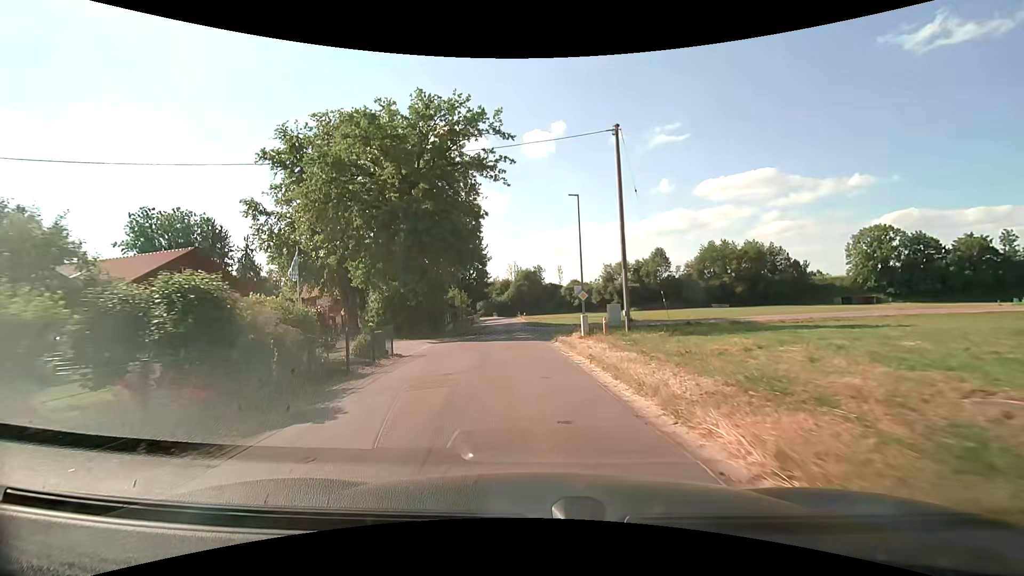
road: residential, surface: asphalt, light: Day
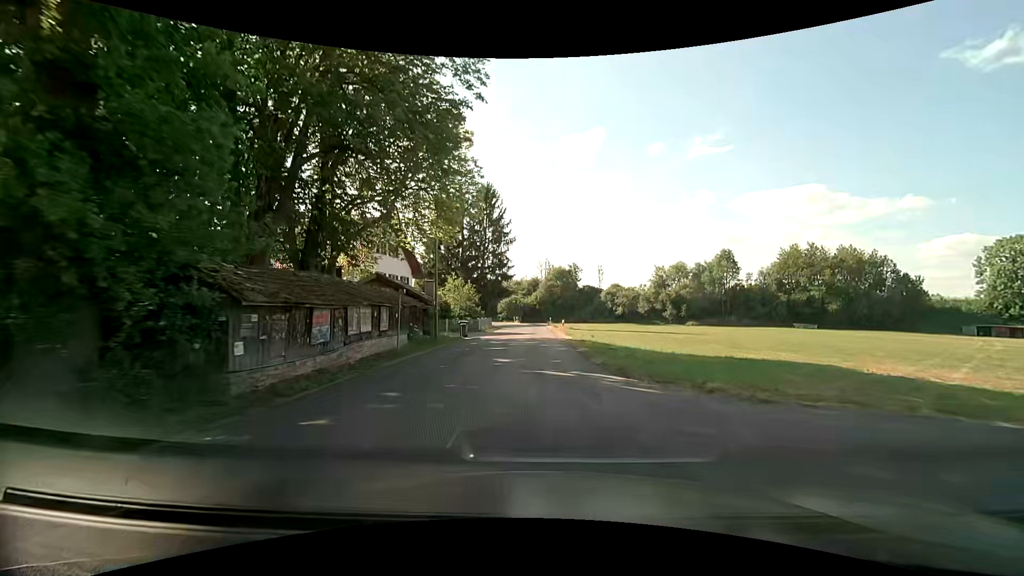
(-1.6, +30.4) m; -4°
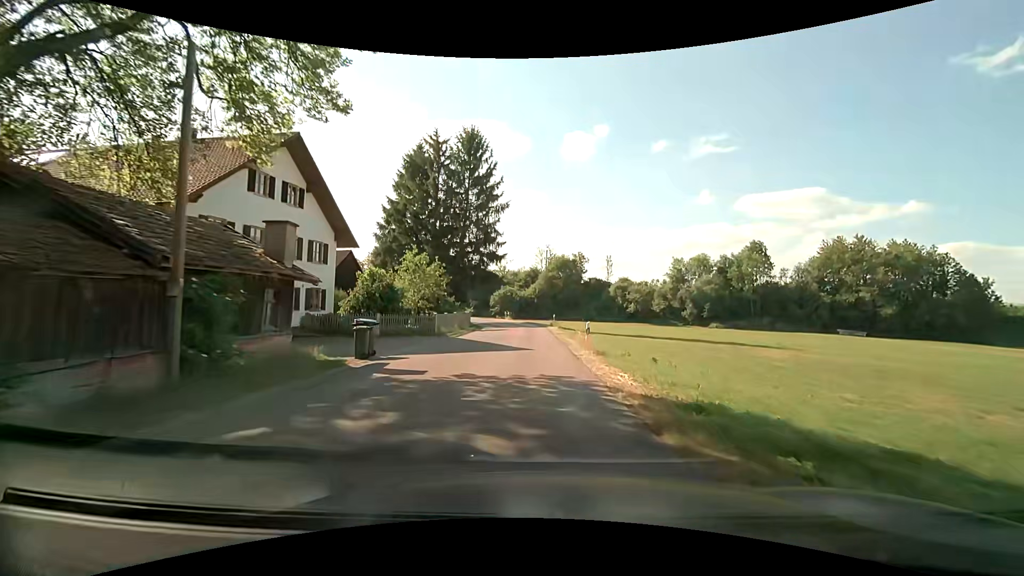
(+0.3, +19.9) m; +1°
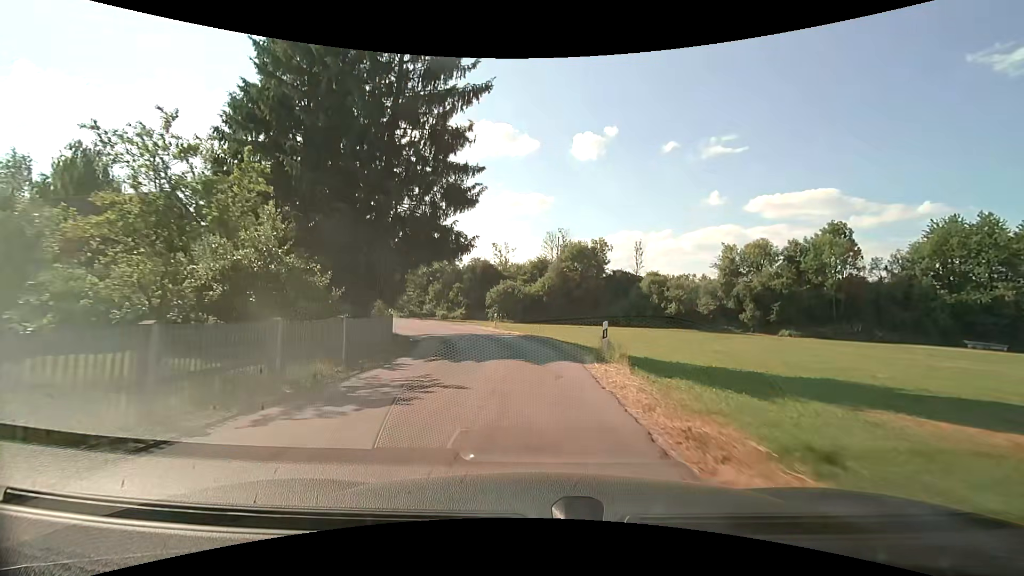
(-0.3, +29.0) m; -2°
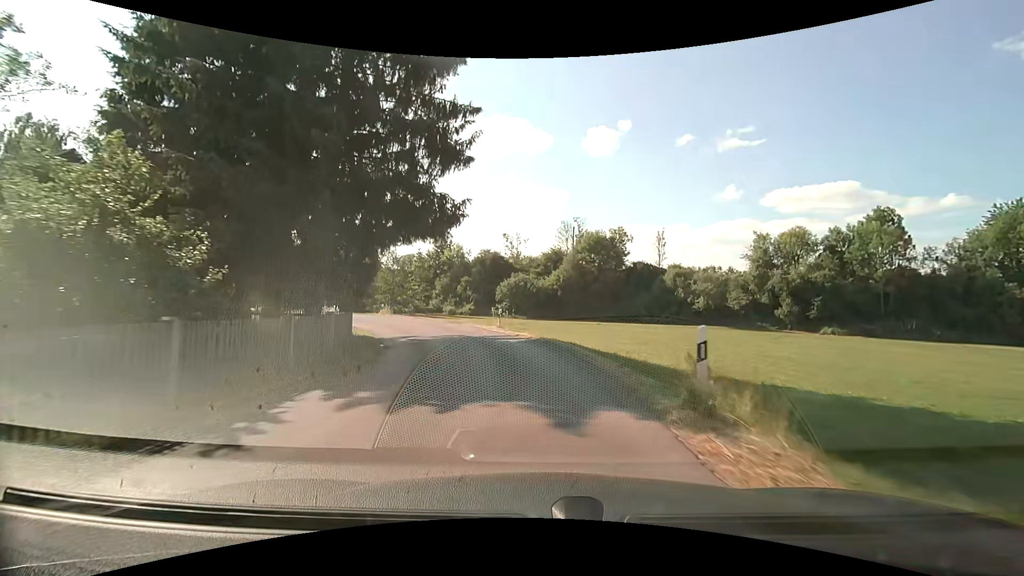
(0.0, +7.2) m; -1°
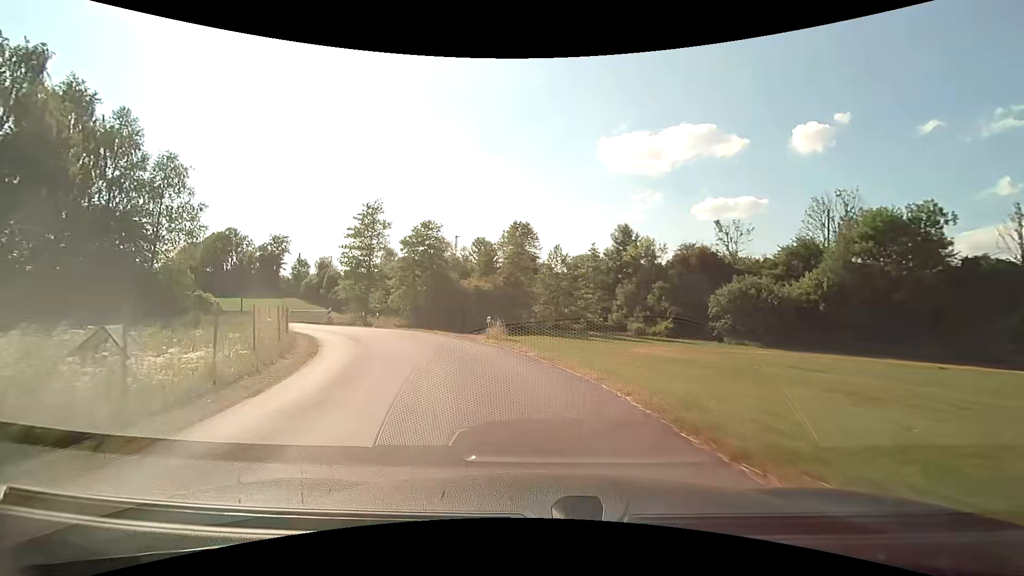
(-4.3, +26.6) m; -20°
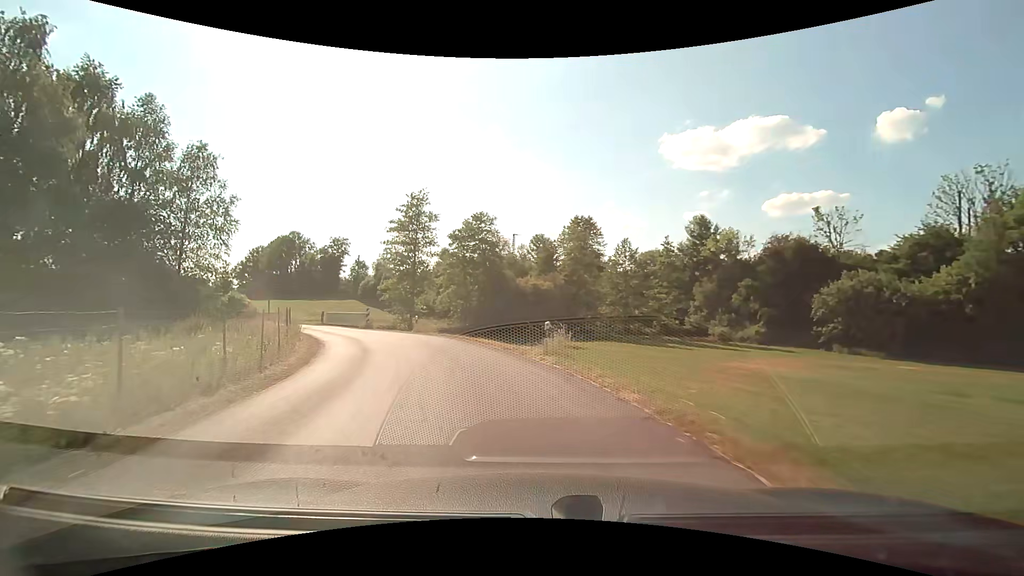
(-0.4, +6.6) m; -7°
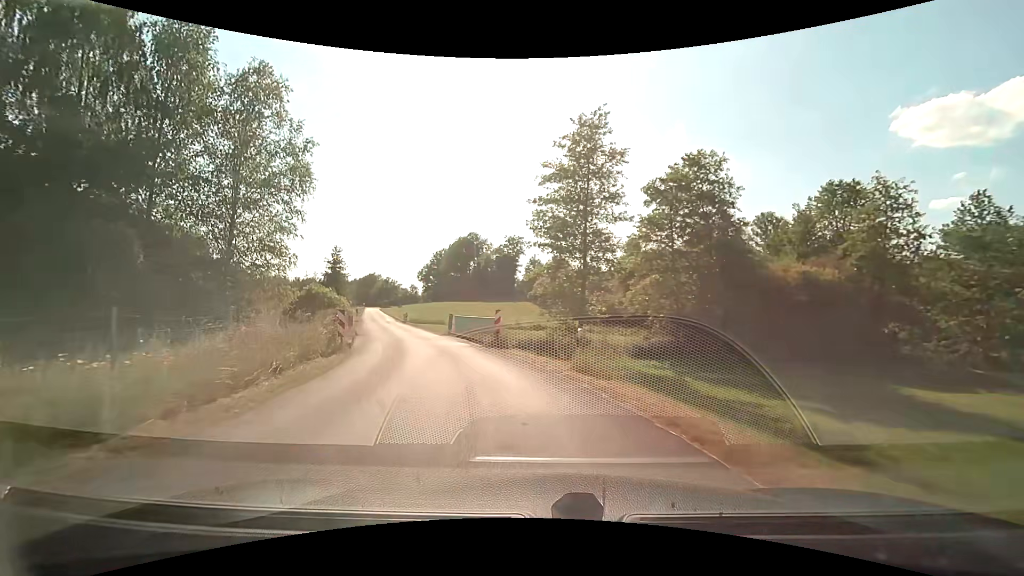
(-3.6, +19.5) m; -20°
(-1, +10) (-3, +20) (-7, +29) (-10, +39) (-14, +48) (-17, +57) (-20, +67) (-24, +76) (-27, +85) (-30, +95) m
